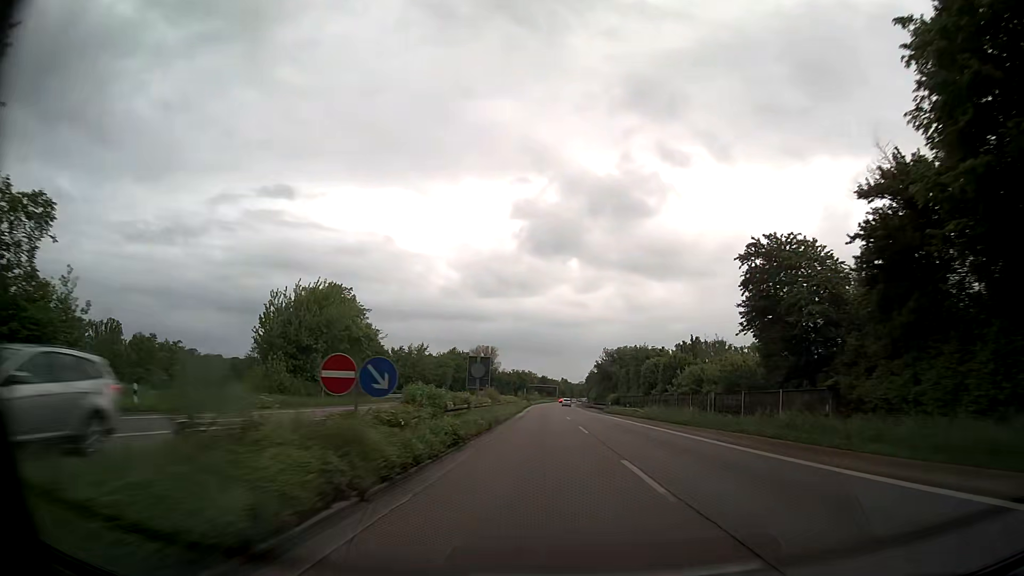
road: trunk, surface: asphalt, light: Day
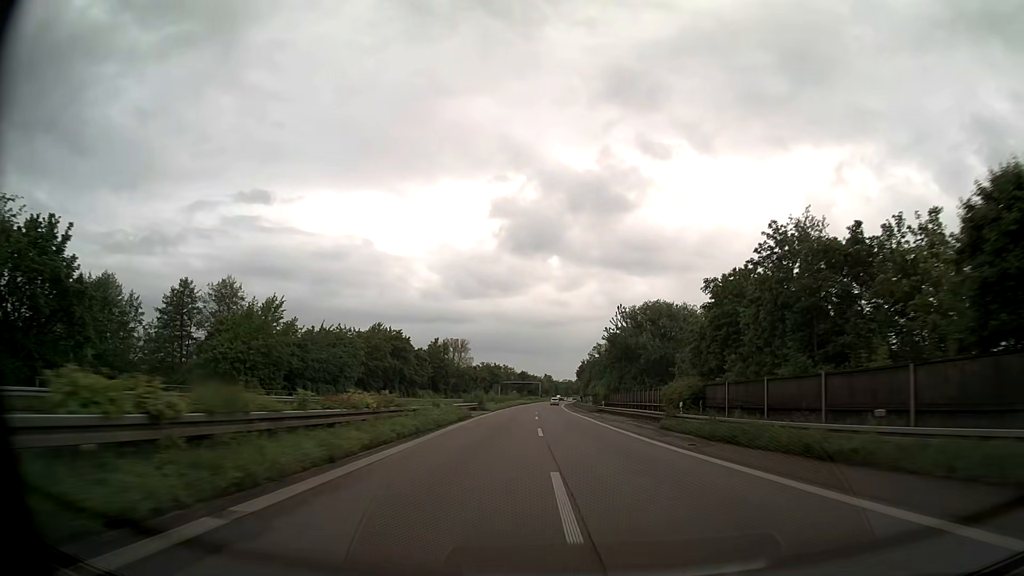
(+0.5, +56.7) m; +1°
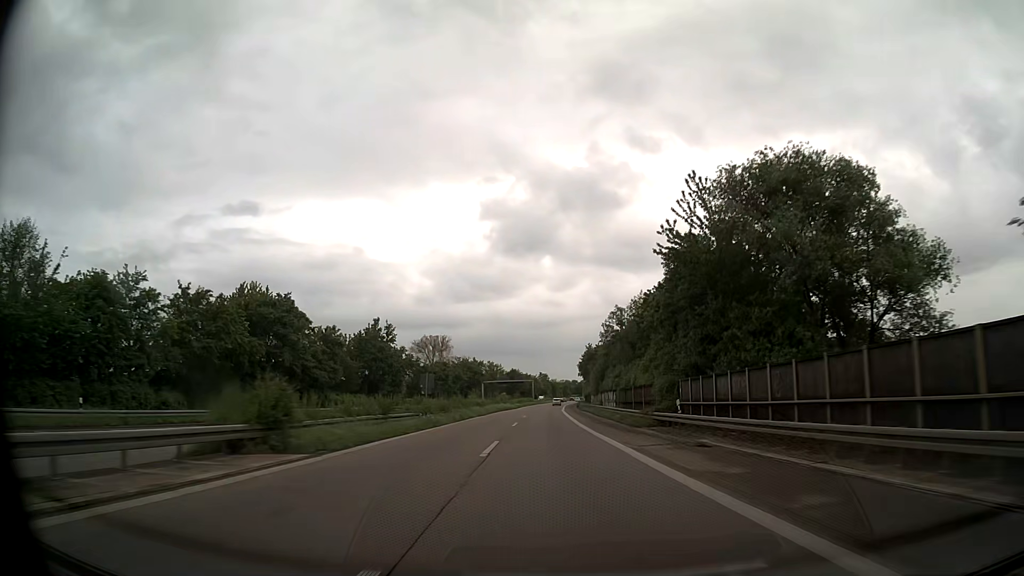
(+0.2, +43.4) m; 0°
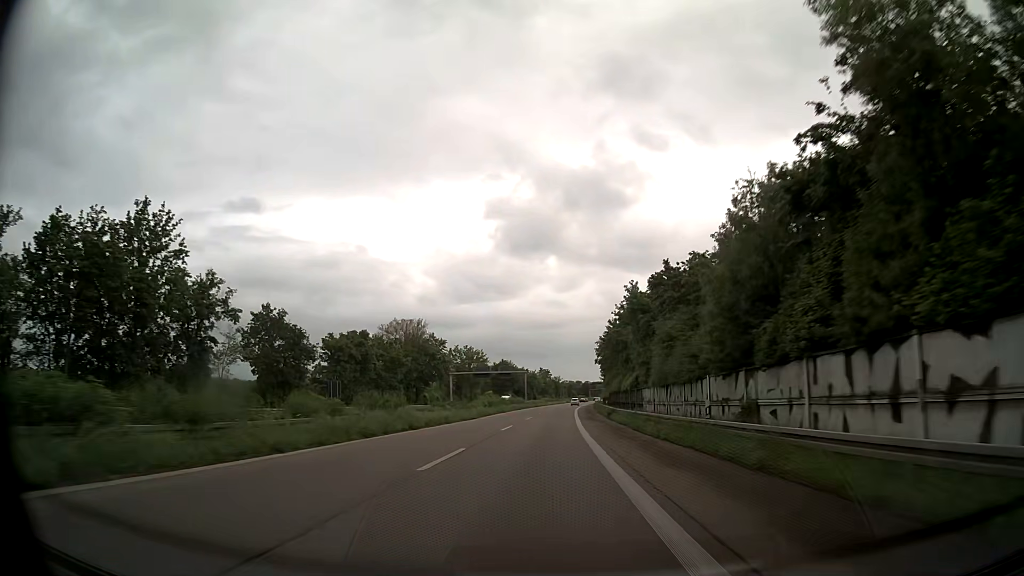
(-0.2, +58.7) m; 0°
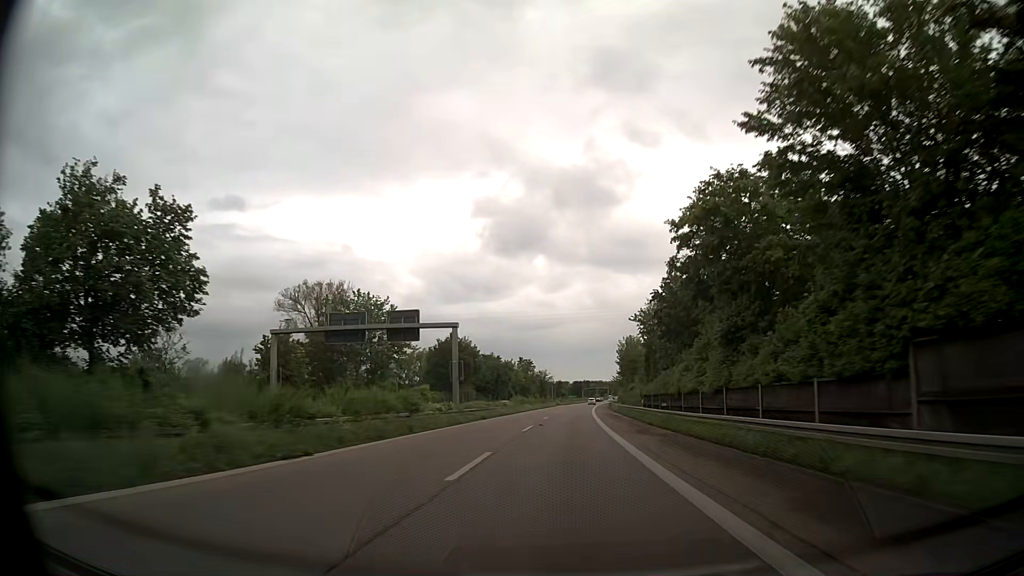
(+0.6, +73.9) m; +1°
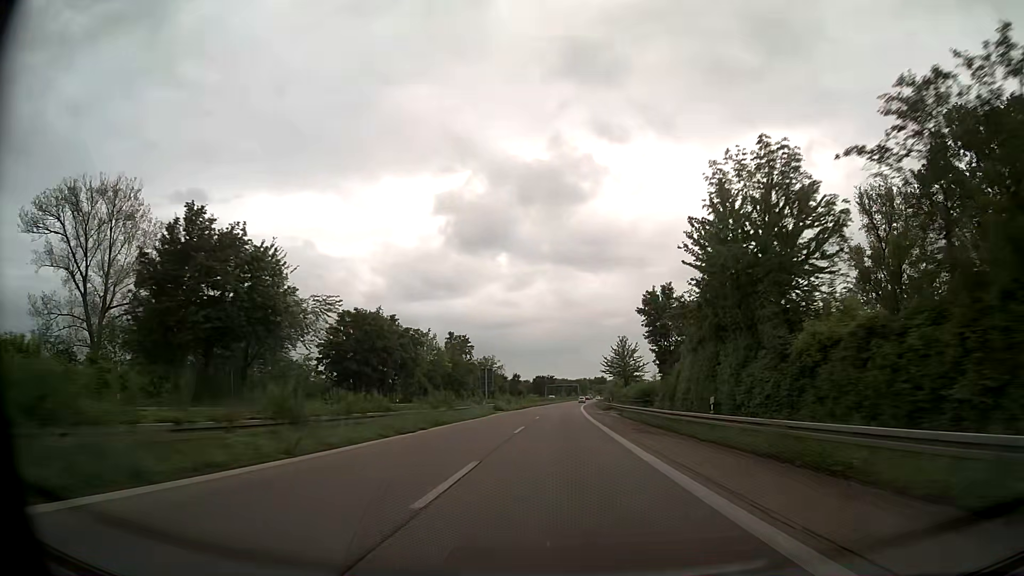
(+2.3, +75.2) m; +3°
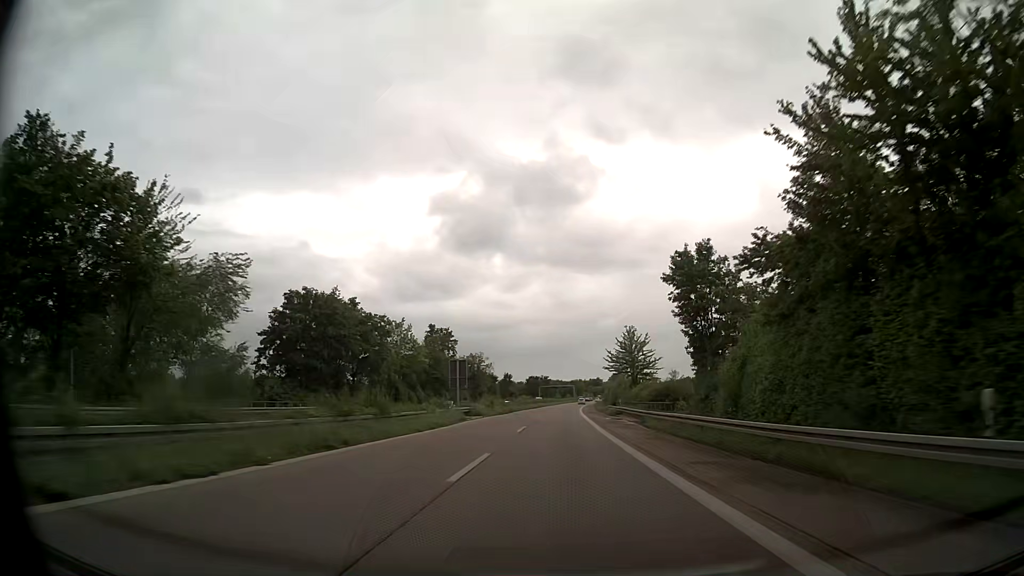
(0.0, +15.3) m; 0°
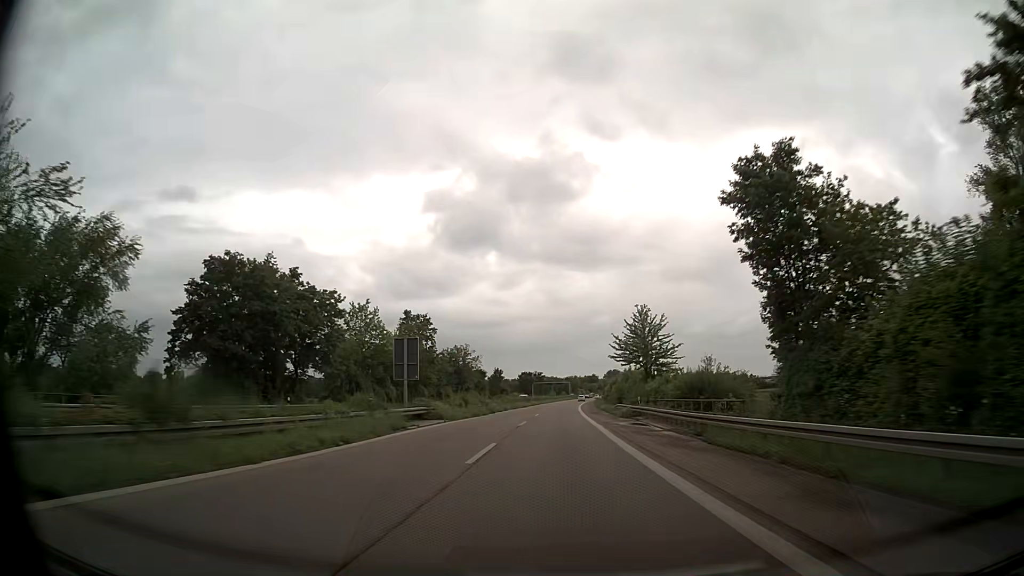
(+0.1, +15.4) m; 0°
(0, +10) (0, +20) (0, +30) (0, +40) (+1, +50) (+1, +60) (+1, +70) (+1, +80) (+2, +90) (+2, +100) m
